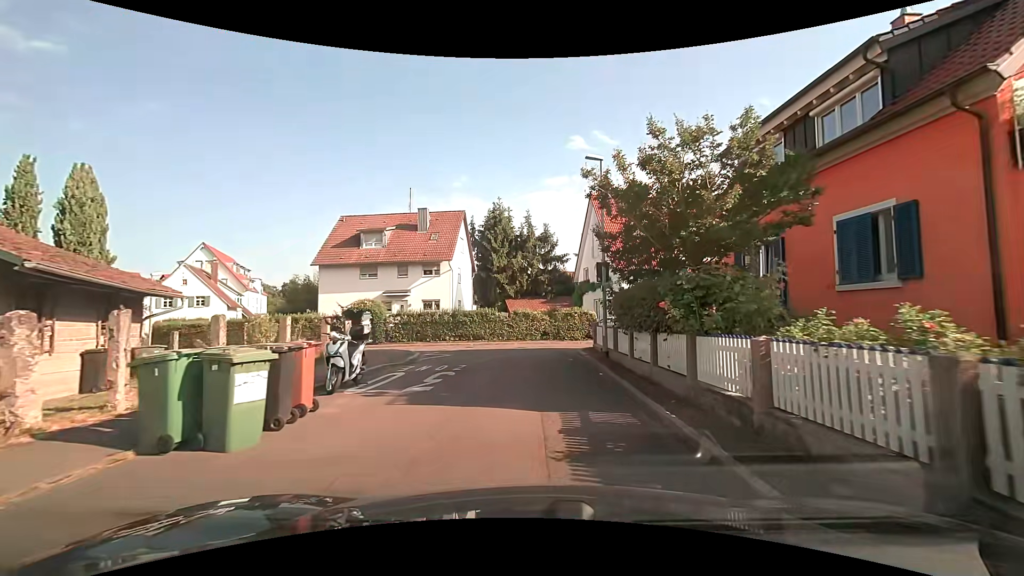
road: residential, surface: asphalt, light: Day
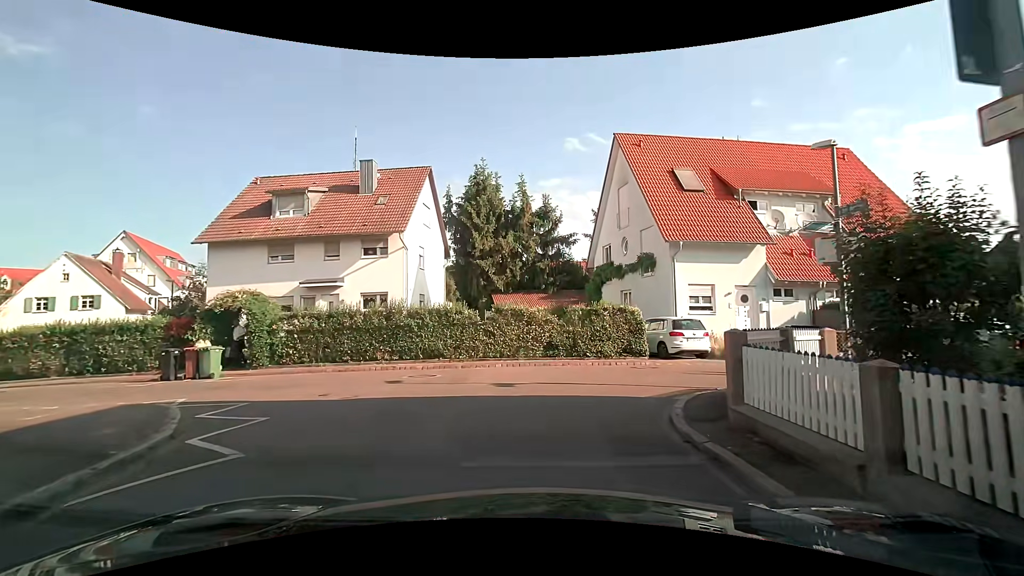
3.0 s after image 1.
(-0.1, +13.5) m; 0°
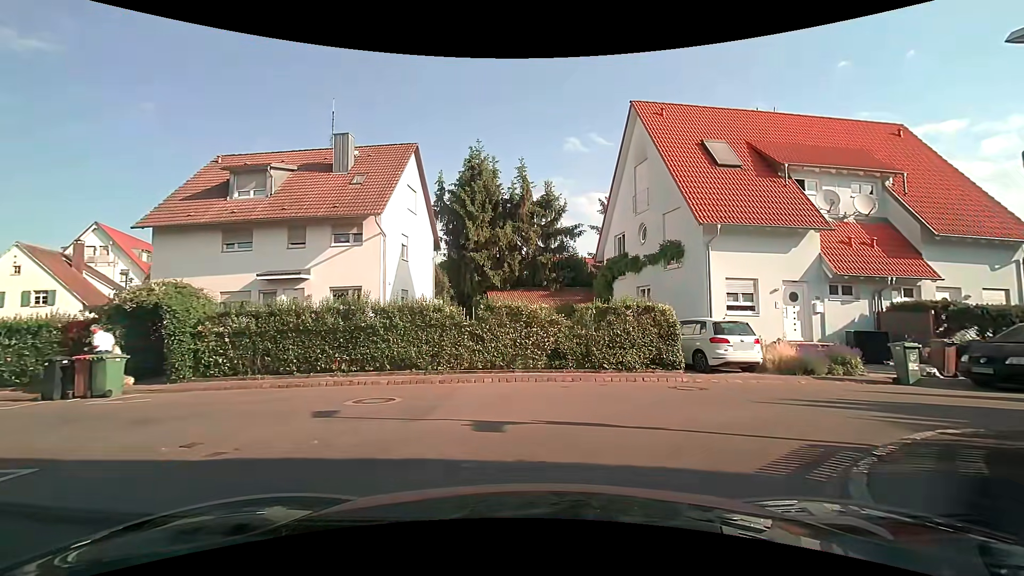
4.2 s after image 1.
(0.0, +4.0) m; +1°
